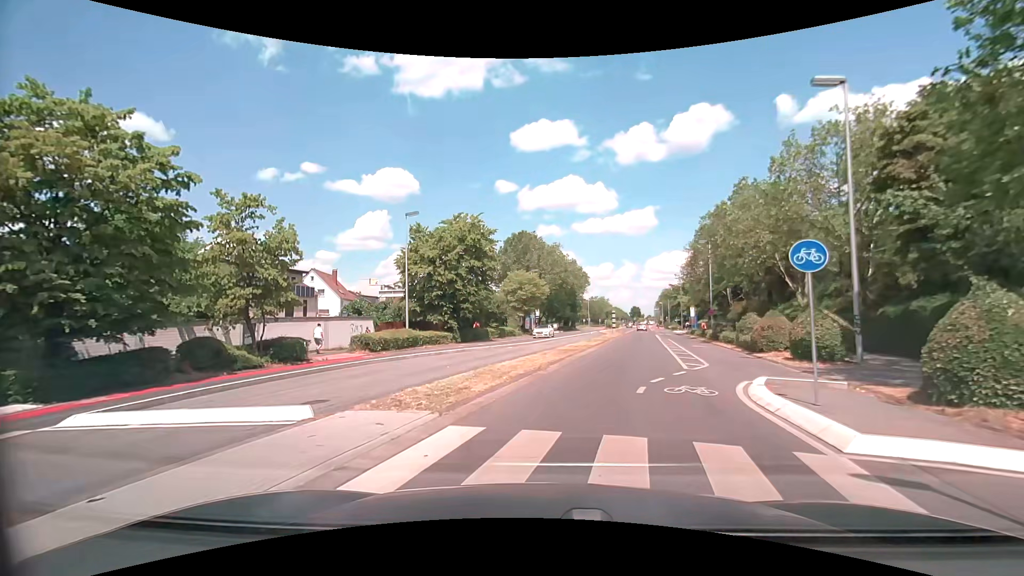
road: secondary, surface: asphalt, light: Day
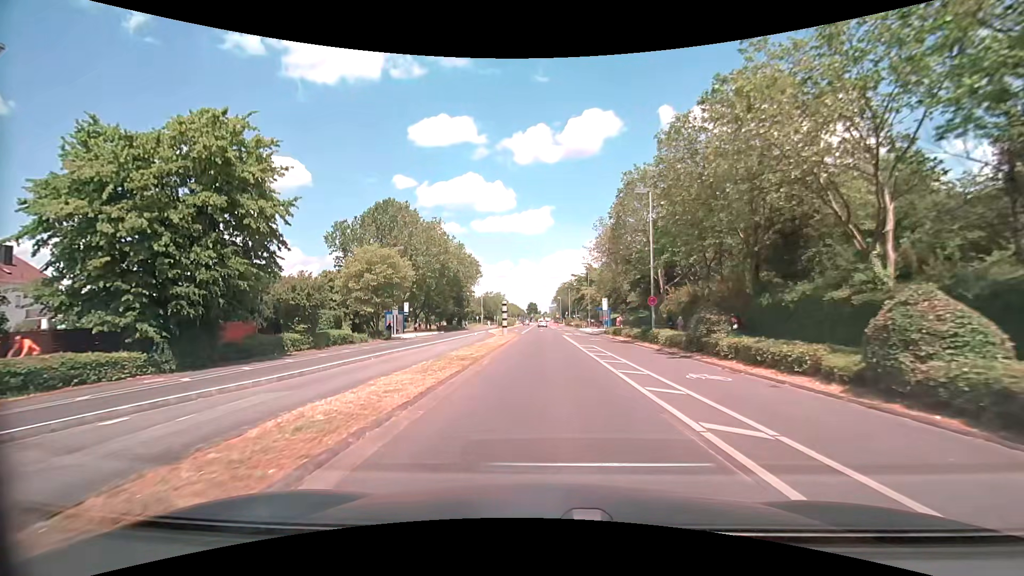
(+3.2, +22.4) m; +12°
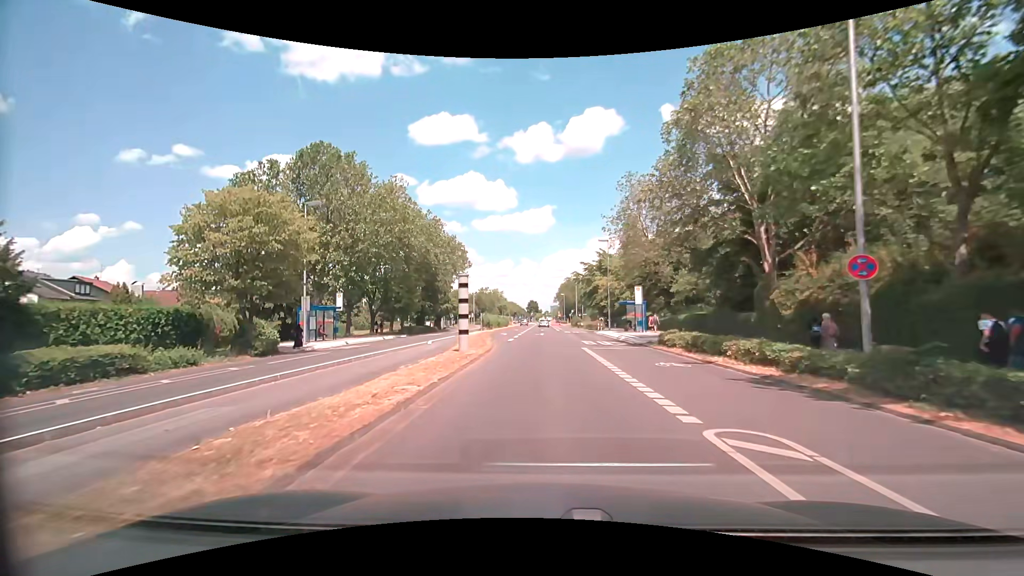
(0.0, +22.2) m; -1°
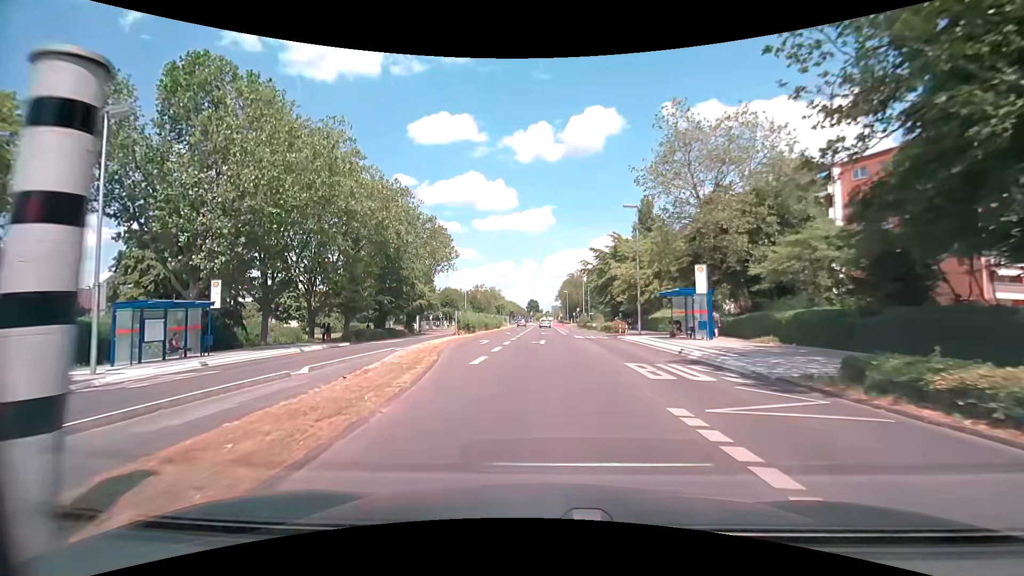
(+0.2, +16.8) m; +1°
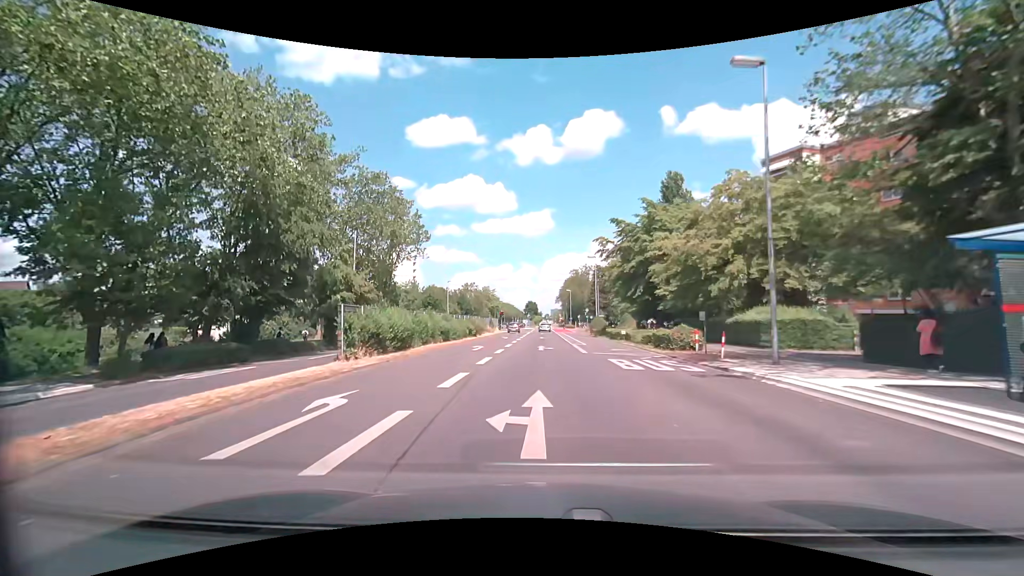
(-0.1, +22.7) m; 0°
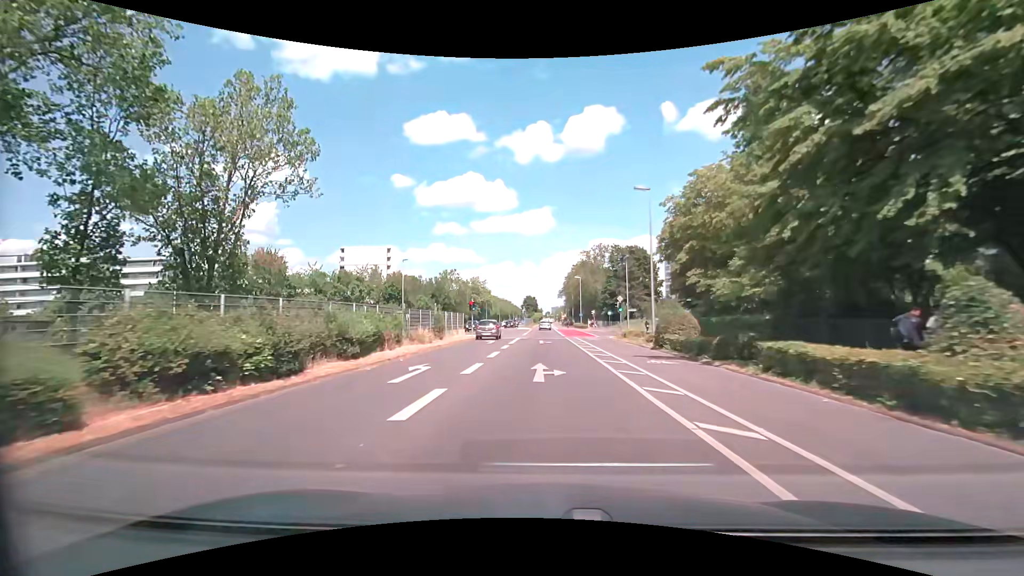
(0.0, +34.2) m; 0°
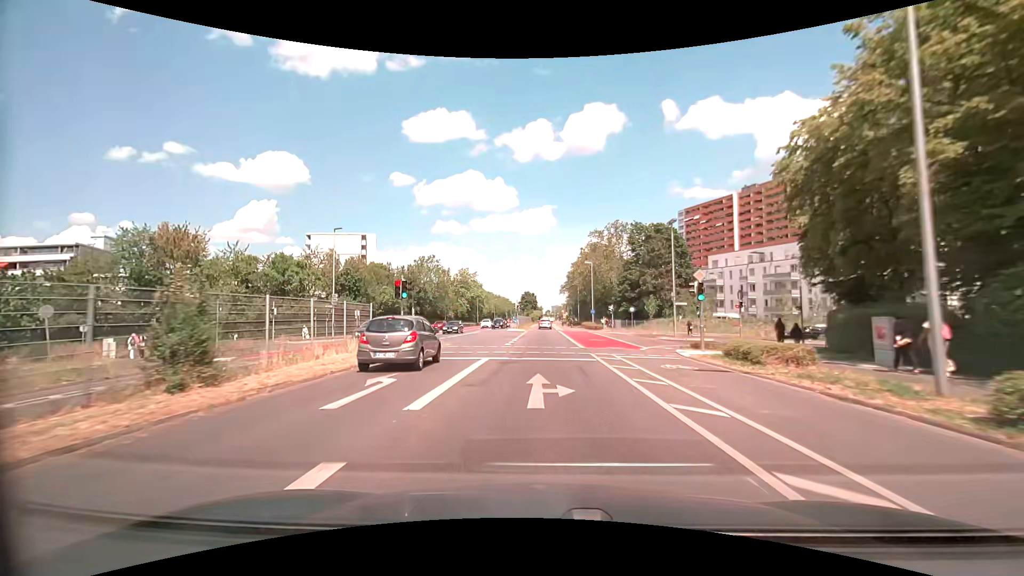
(-0.1, +23.5) m; -1°
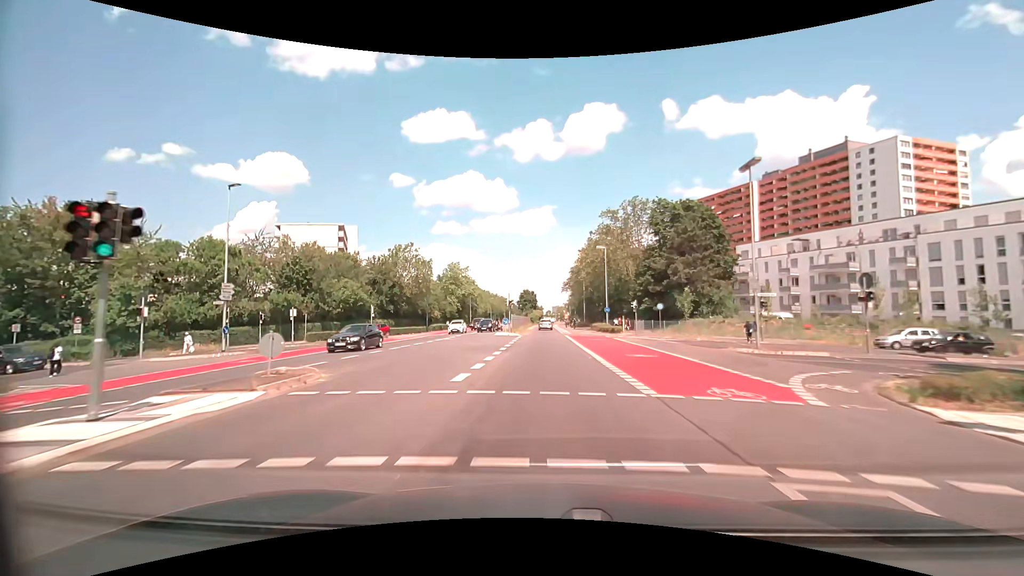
(+0.1, +16.2) m; 0°
(0, +10) (0, +20) (0, +30) (0, +40) (0, +50) (0, +60) (0, +70) (0, +80) (0, +90) (0, +100) m
